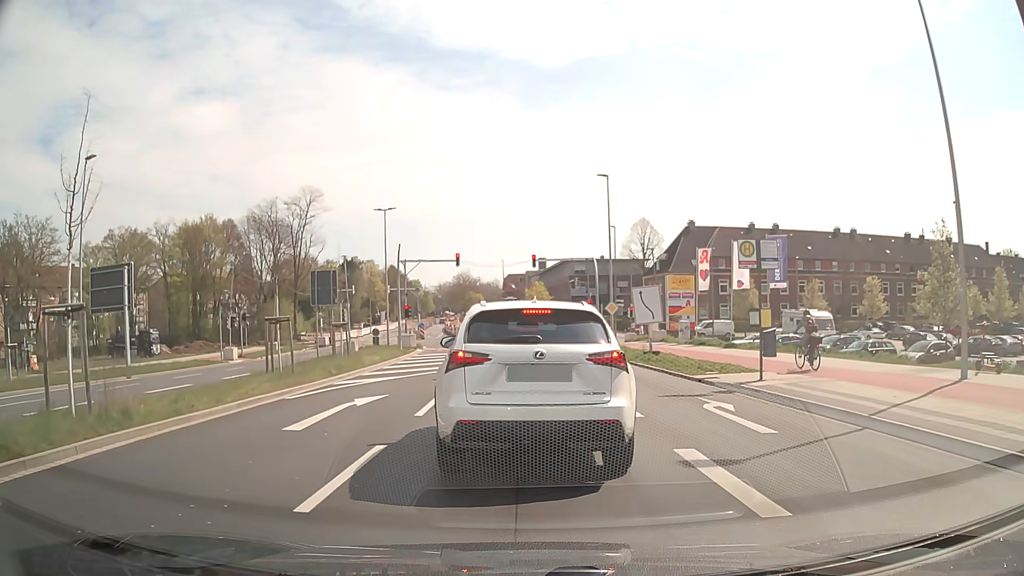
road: secondary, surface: asphalt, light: Day
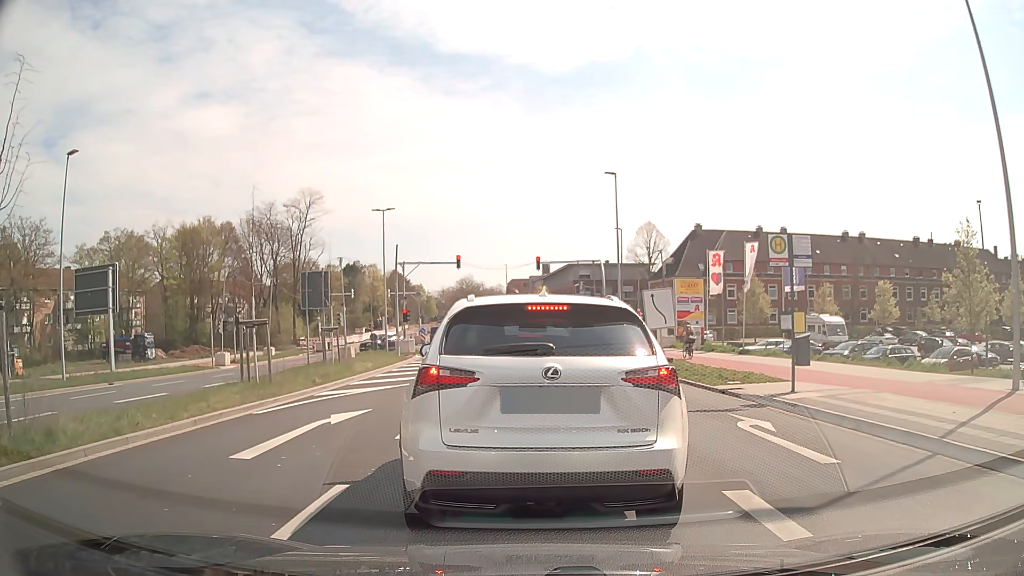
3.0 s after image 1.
(0.0, +1.8) m; +1°
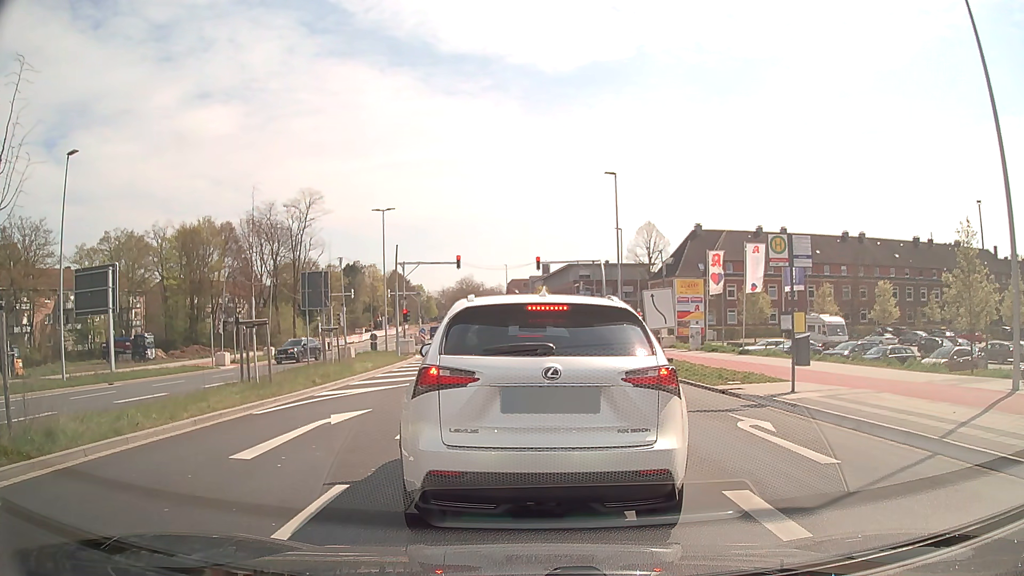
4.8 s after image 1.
(0.0, 0.0) m; 0°
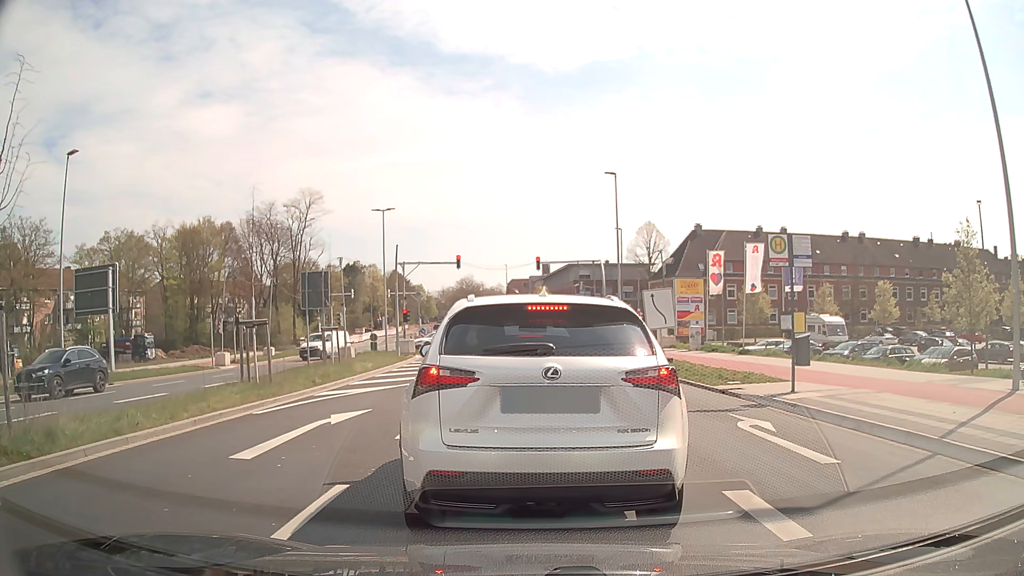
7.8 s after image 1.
(0.0, 0.0) m; 0°
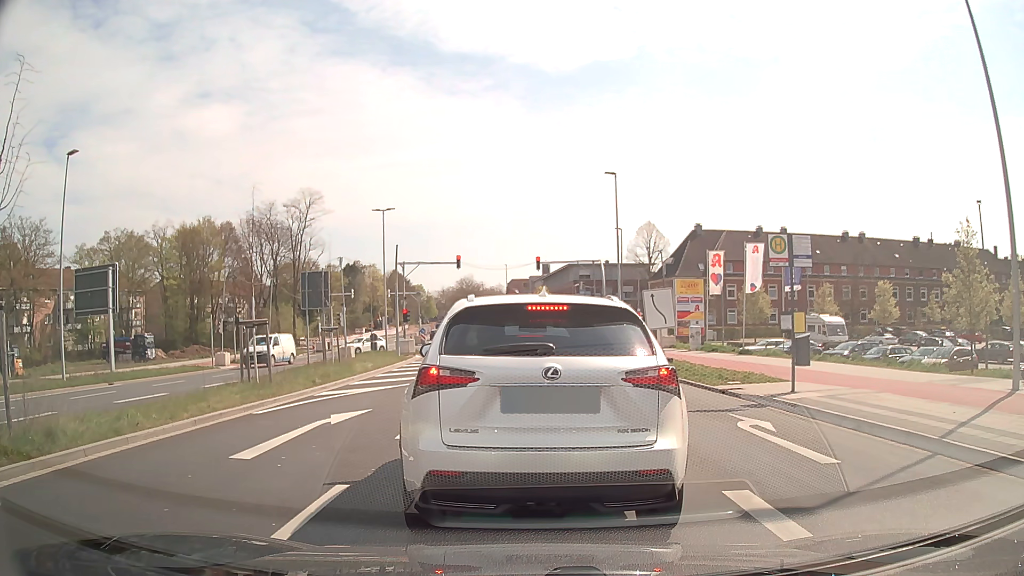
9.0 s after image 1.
(0.0, 0.0) m; 0°
(0, +10) (0, +20) (-1, +30) (-2, +40) (-3, +50) (-5, +60) (-8, +69) (-10, +79) (-12, +89) (-13, +99) m
